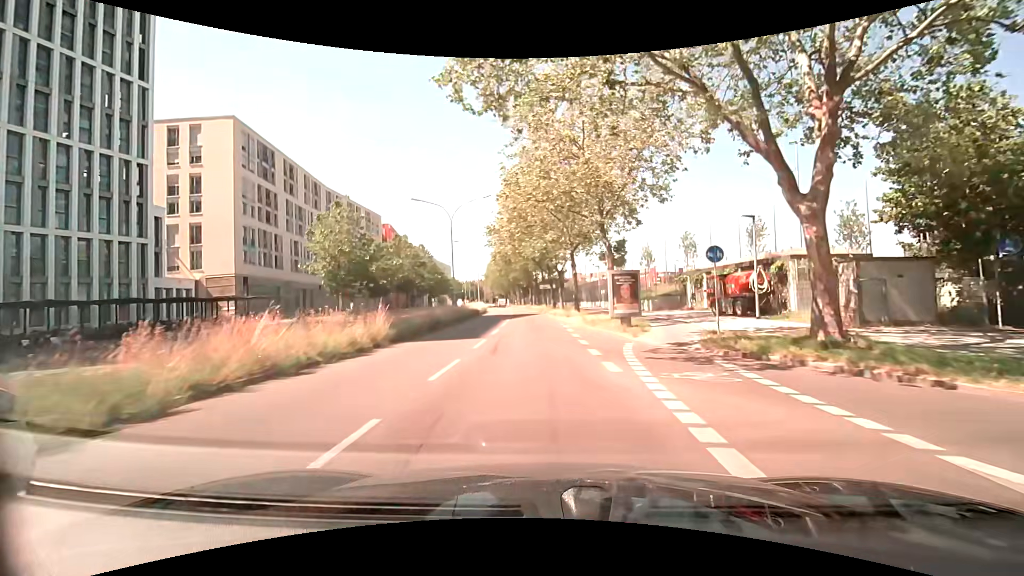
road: secondary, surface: asphalt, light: Day
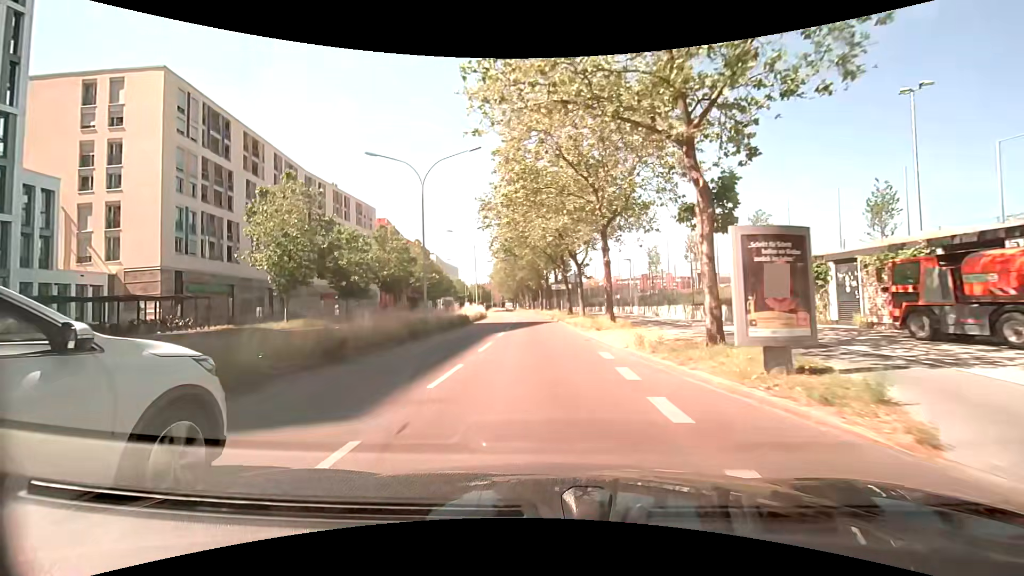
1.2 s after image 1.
(-0.2, +13.2) m; -2°
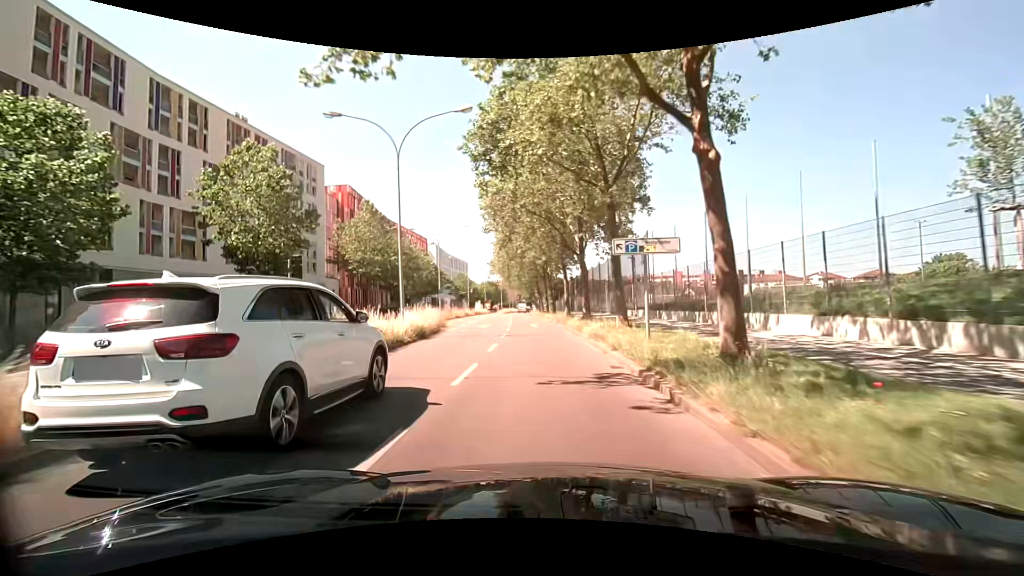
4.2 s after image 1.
(-0.5, +36.0) m; -2°
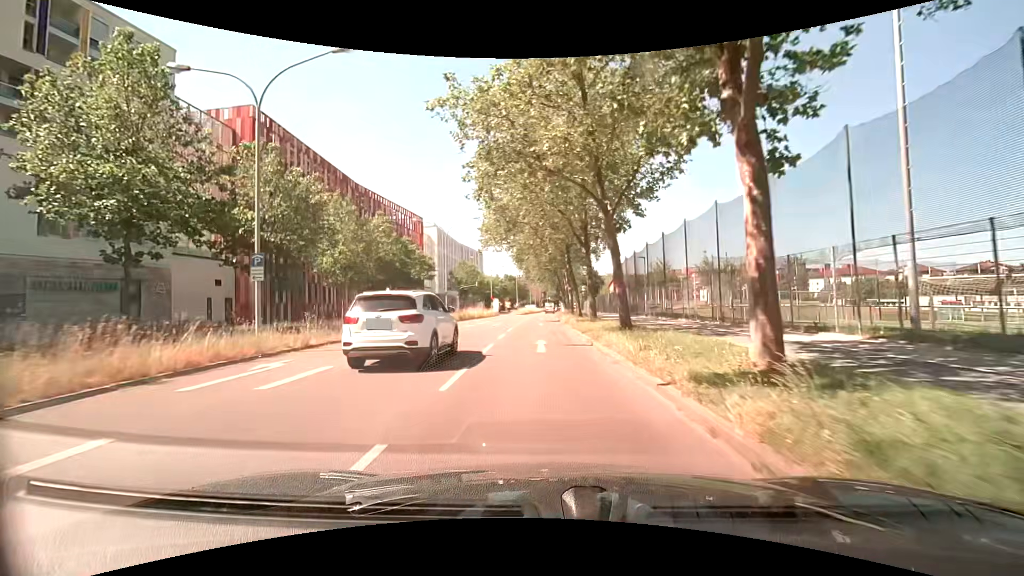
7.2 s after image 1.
(-1.2, +36.8) m; -4°
(0, +10) (0, +20) (0, +30) (0, +40) (0, +50) (0, +60) (0, +70) (+1, +80) (+1, +90) (+1, +100) m
